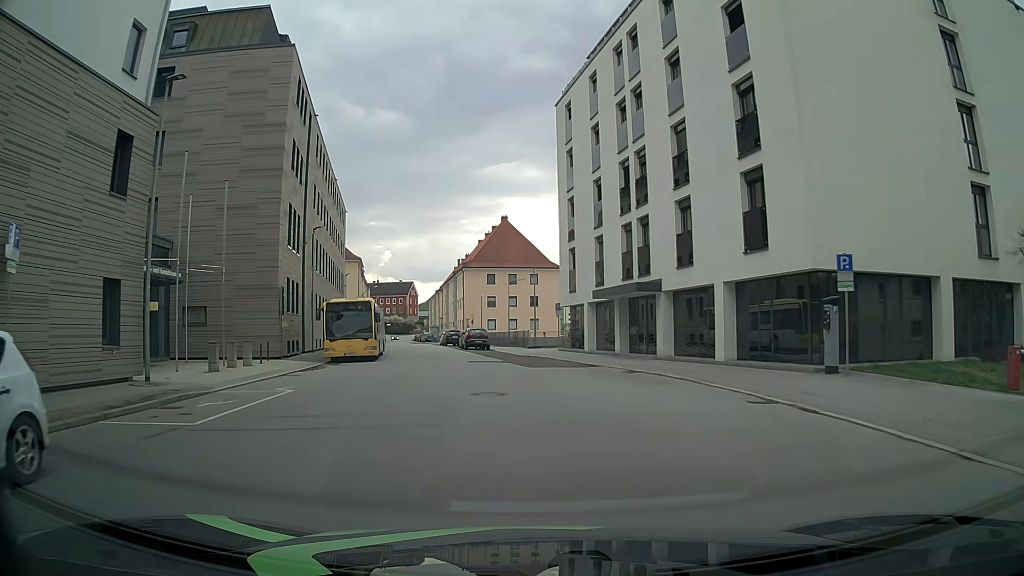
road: tertiary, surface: asphalt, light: Day
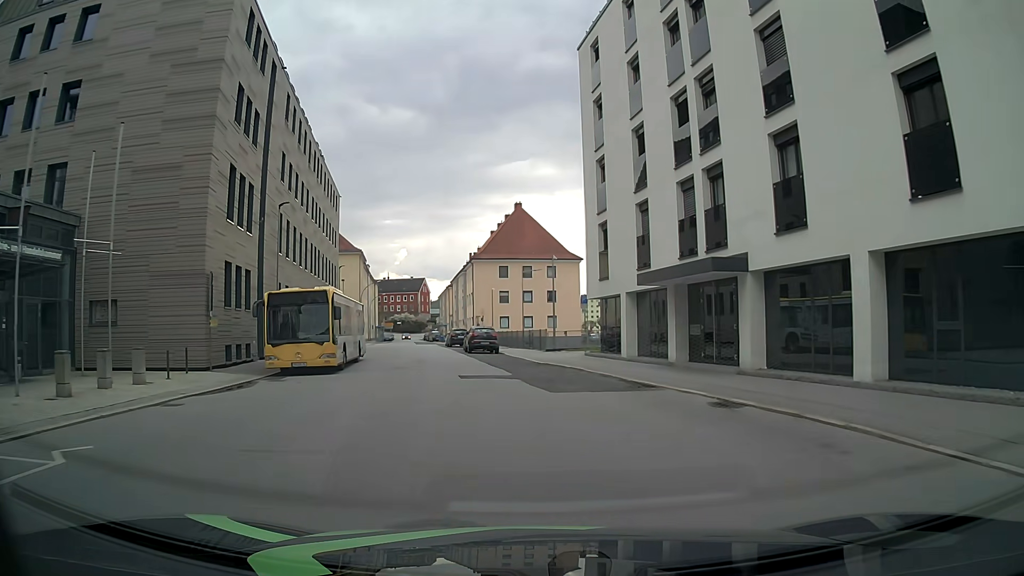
(-0.4, +9.0) m; -2°
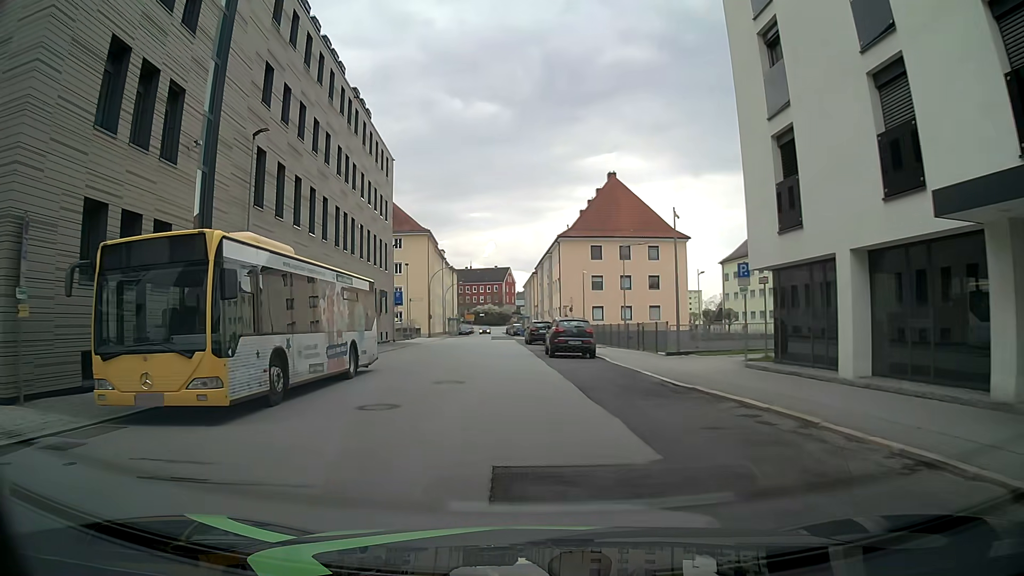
(-0.7, +13.5) m; -8°
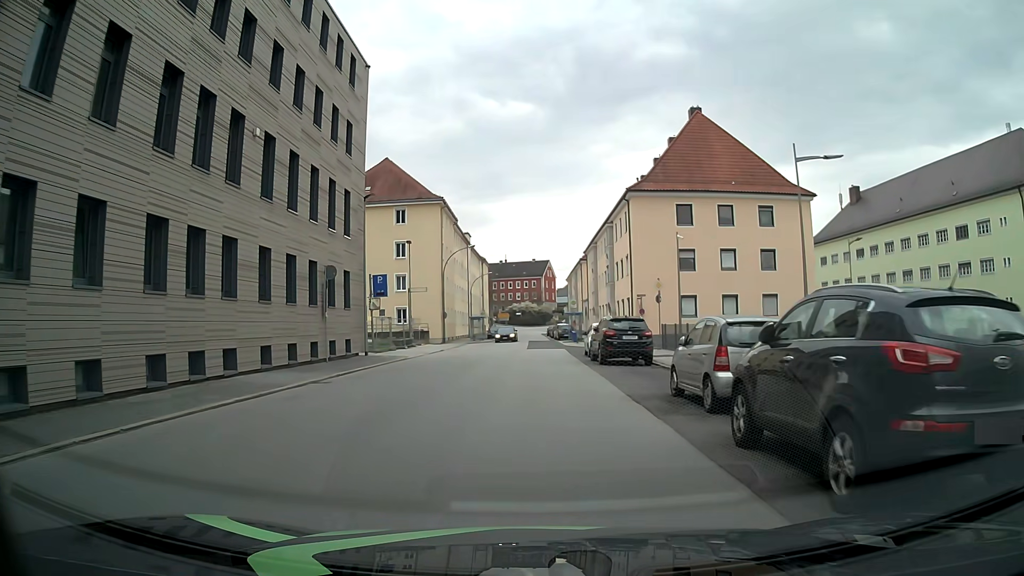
(-0.9, +22.6) m; -2°
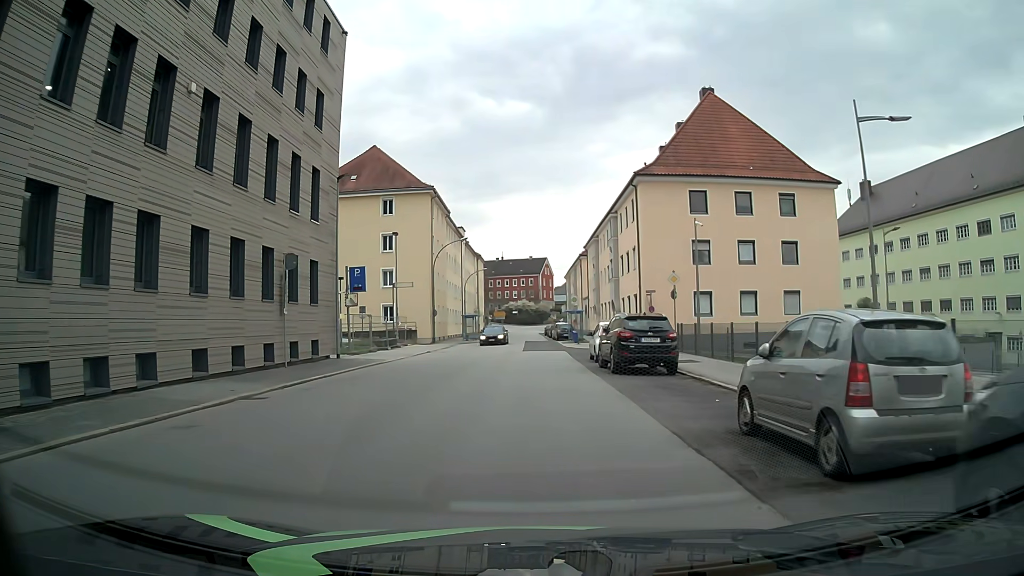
(0.0, +4.5) m; -1°
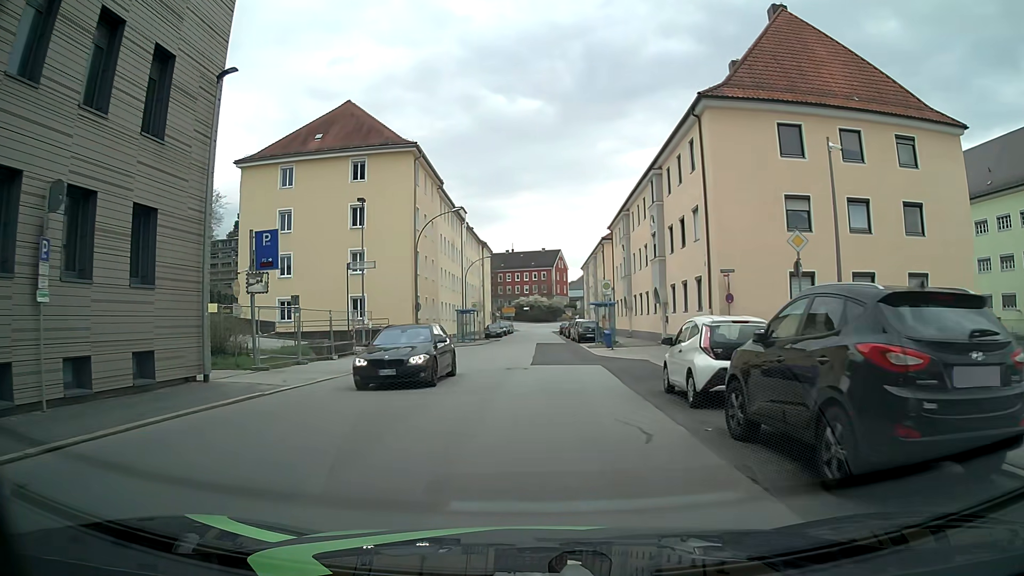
(0.0, +13.6) m; -2°
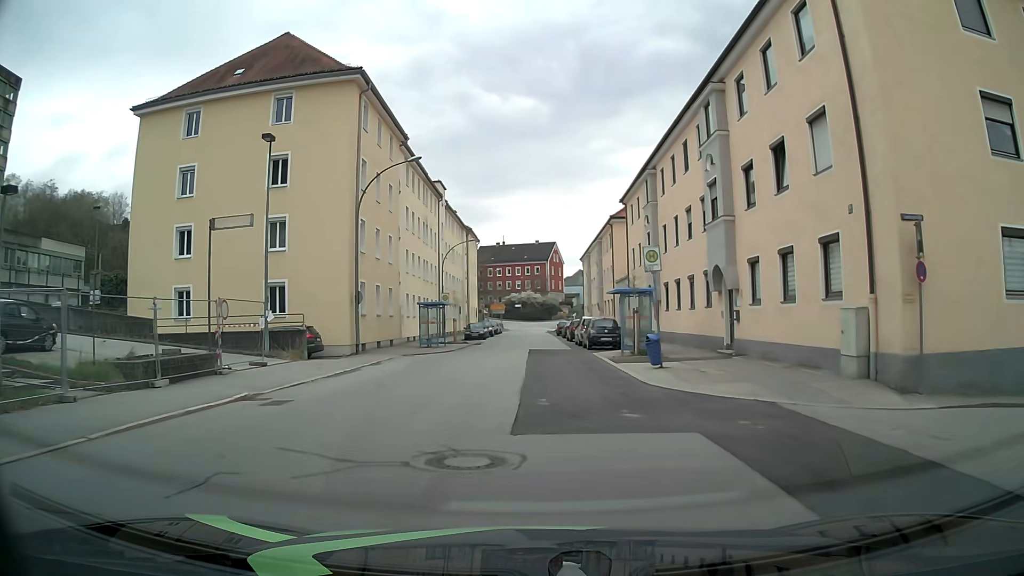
(+0.1, +13.6) m; +2°
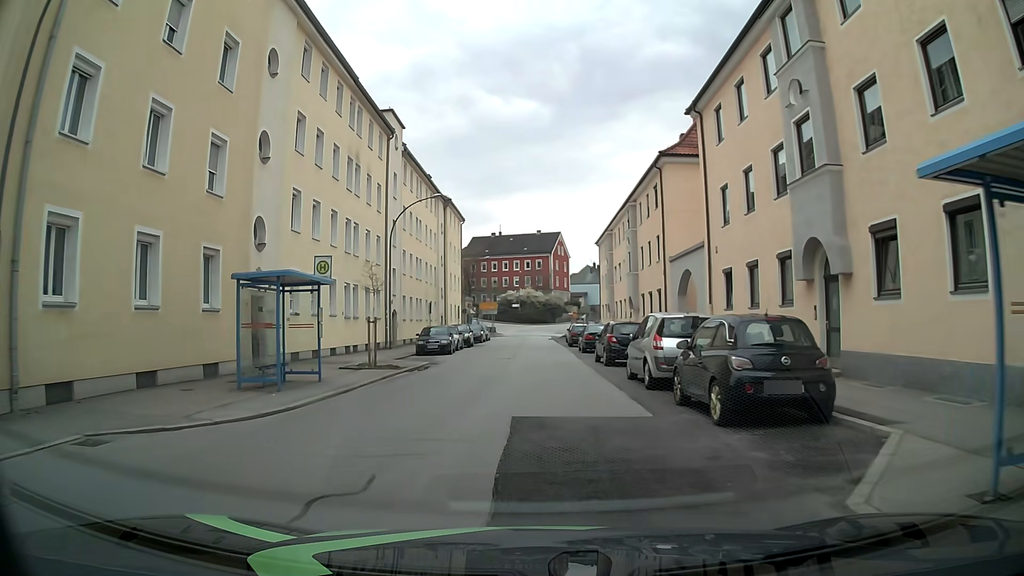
(-0.2, +22.5) m; -1°
(0, +10) (0, +20) (0, +30) (0, +40) (0, +50) (+1, +60) (+1, +70) (+1, +80) (+2, +90) (+3, +100) m
